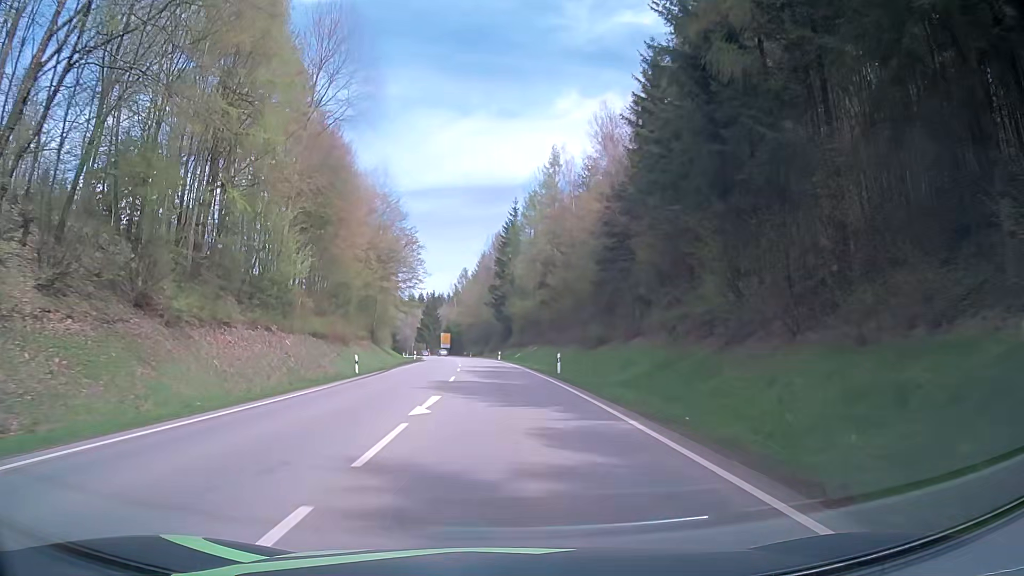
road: secondary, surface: asphalt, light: Day
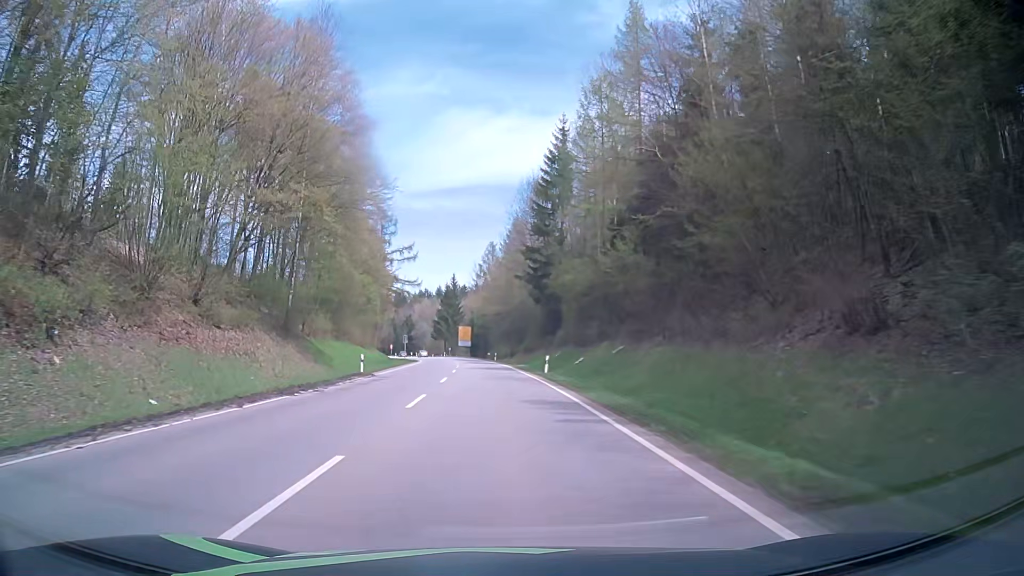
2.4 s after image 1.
(-1.3, +44.3) m; -3°
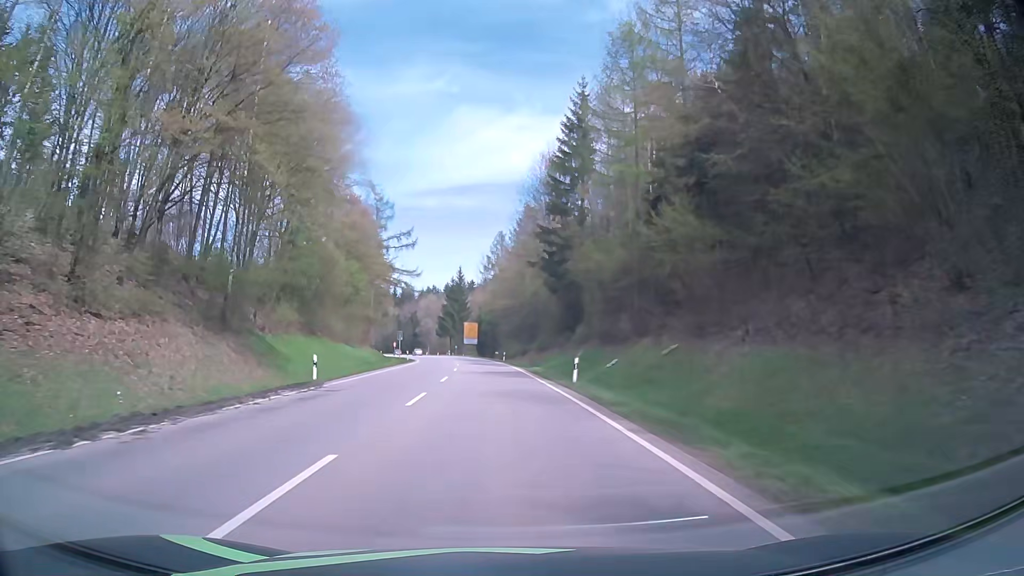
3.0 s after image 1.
(-0.1, +11.1) m; -1°
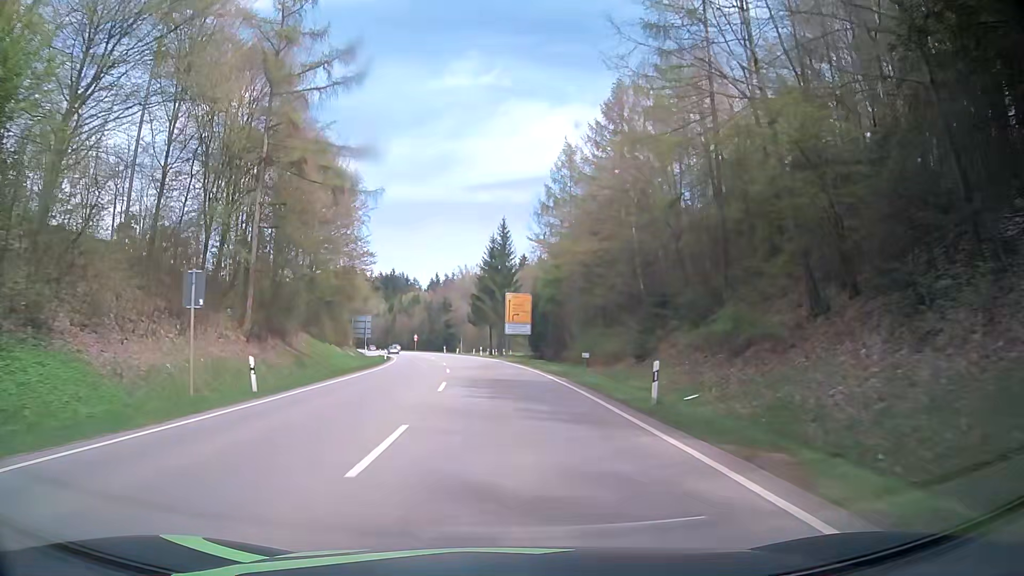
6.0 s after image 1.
(-2.2, +55.6) m; -4°
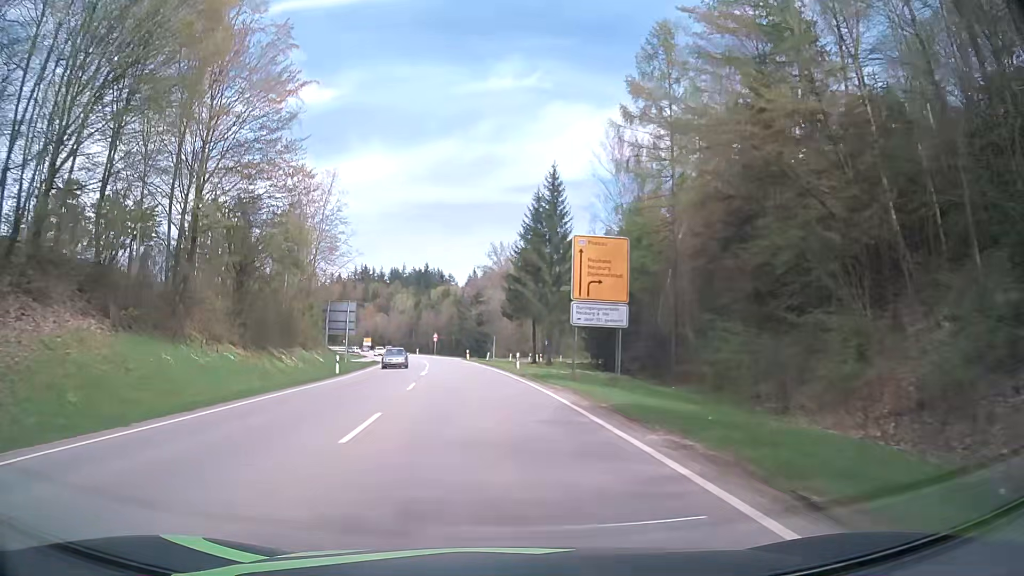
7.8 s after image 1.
(-0.9, +33.5) m; -3°
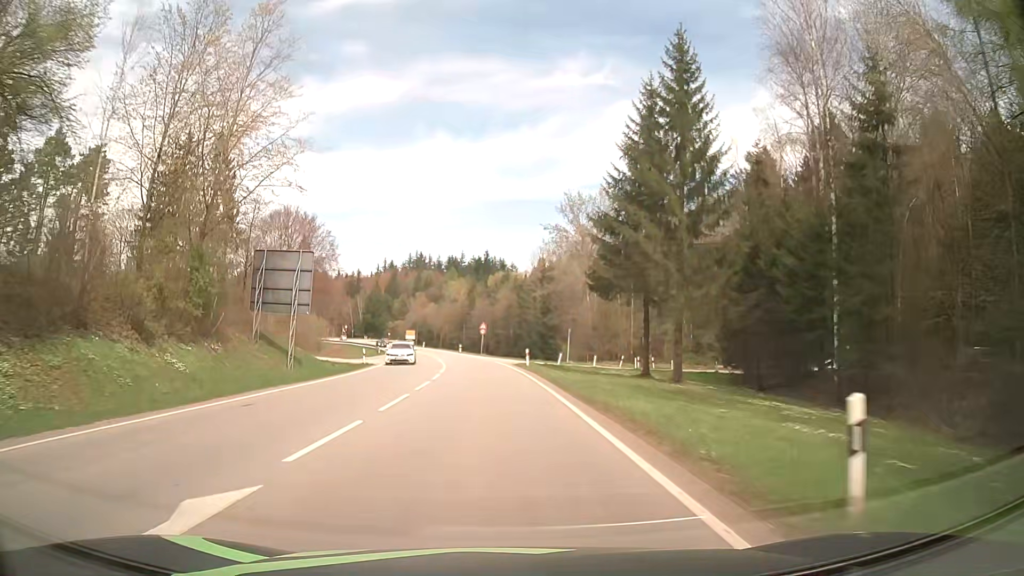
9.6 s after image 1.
(-1.6, +32.7) m; -6°
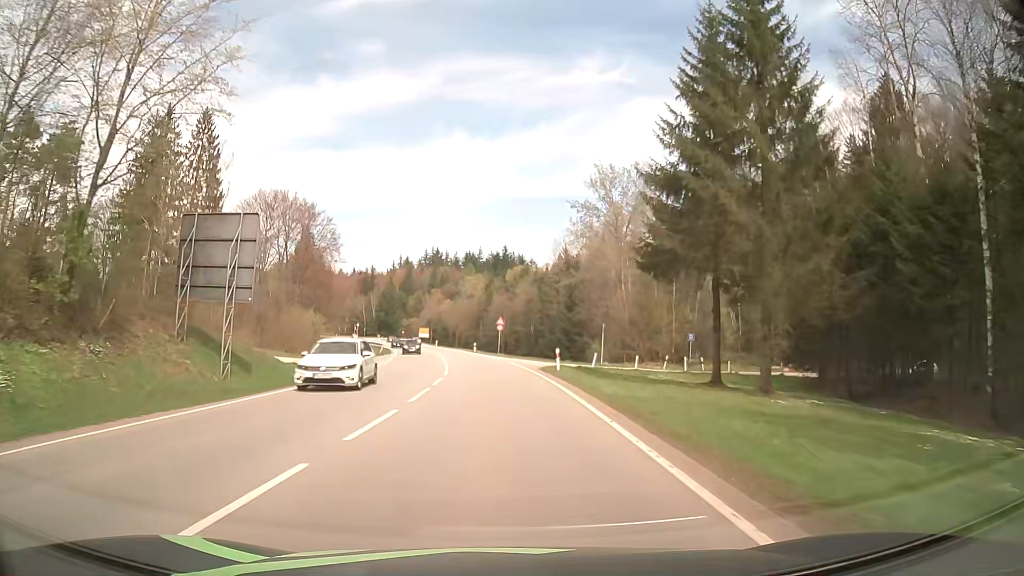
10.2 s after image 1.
(-0.1, +10.7) m; -1°
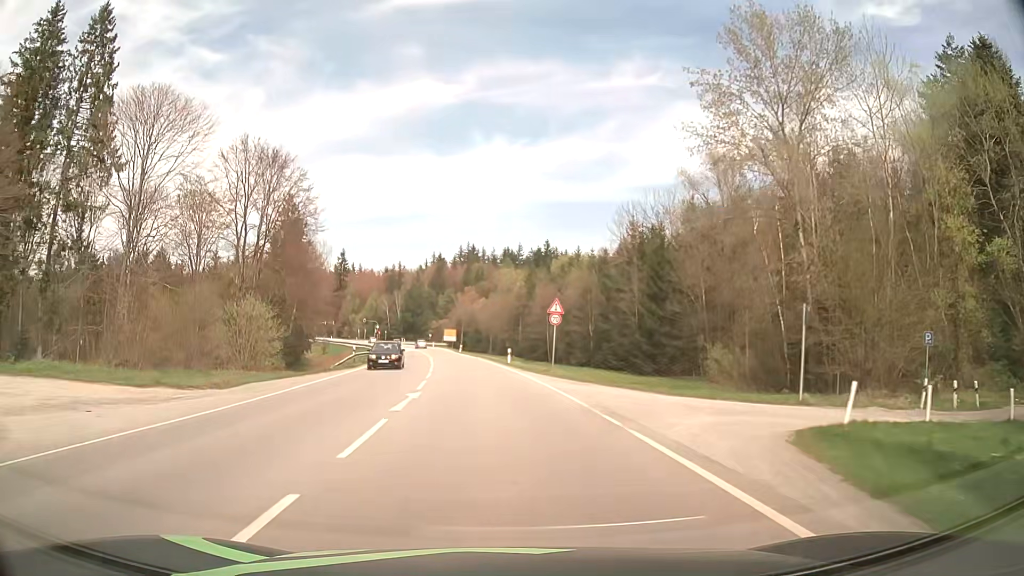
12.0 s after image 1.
(-0.9, +31.2) m; -4°
(0, +10) (0, +20) (-1, +30) (-2, +40) (-3, +50) (-4, +60) (-5, +70) (-6, +80) (-8, +90) (-9, +100) m
